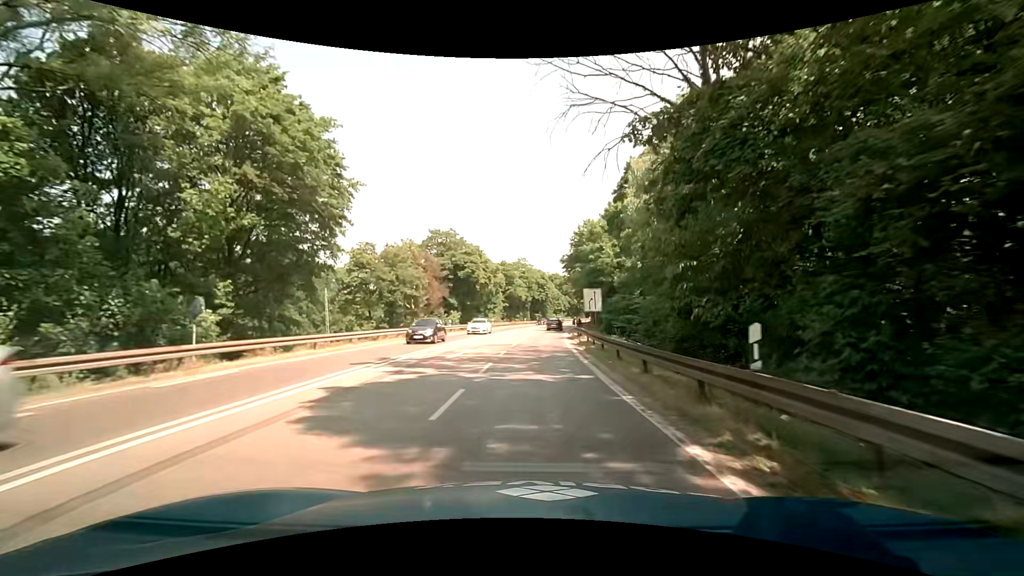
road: trunk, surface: asphalt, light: Day
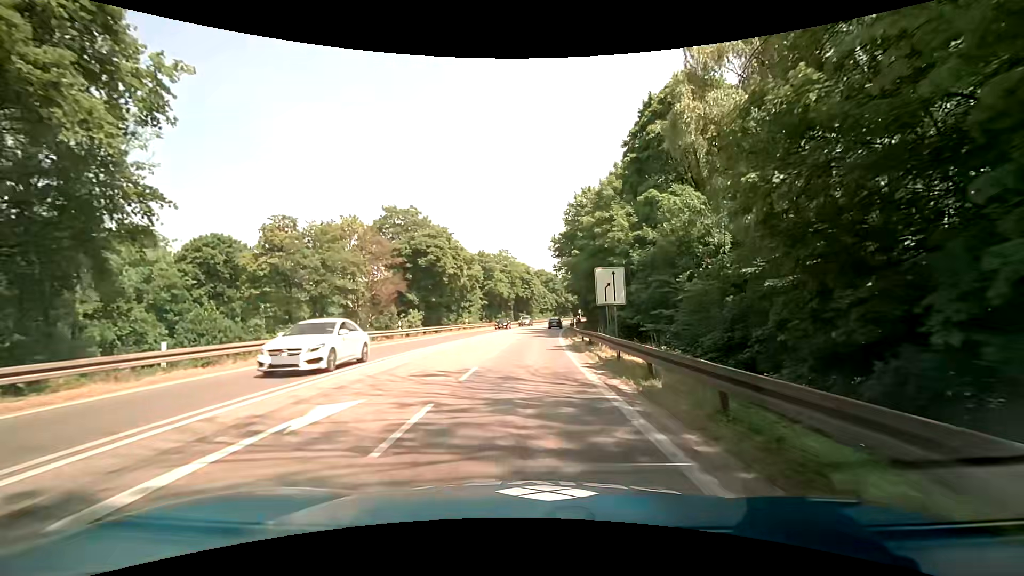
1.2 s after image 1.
(+0.4, +13.9) m; +2°
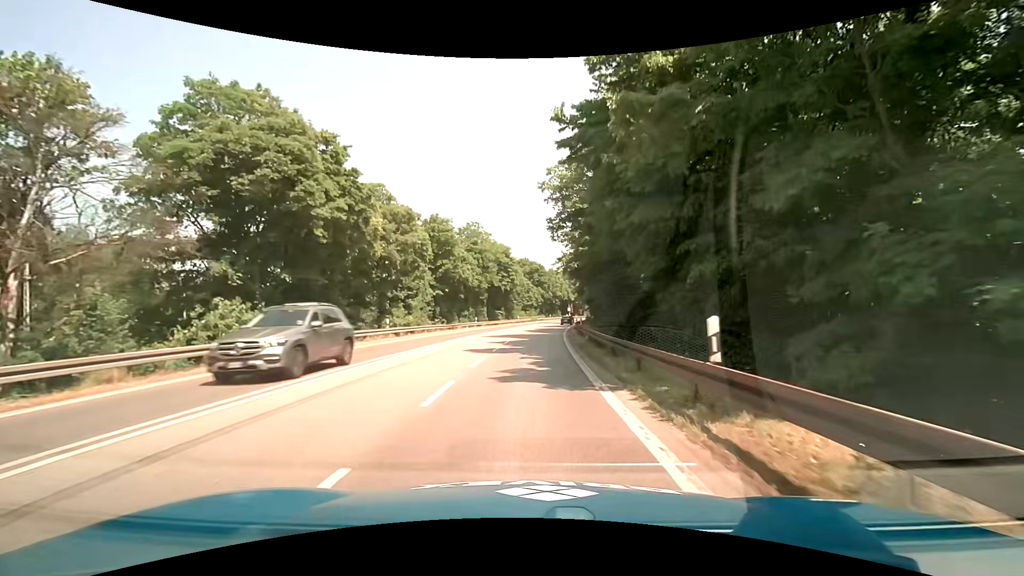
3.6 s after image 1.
(+0.5, +27.4) m; +2°
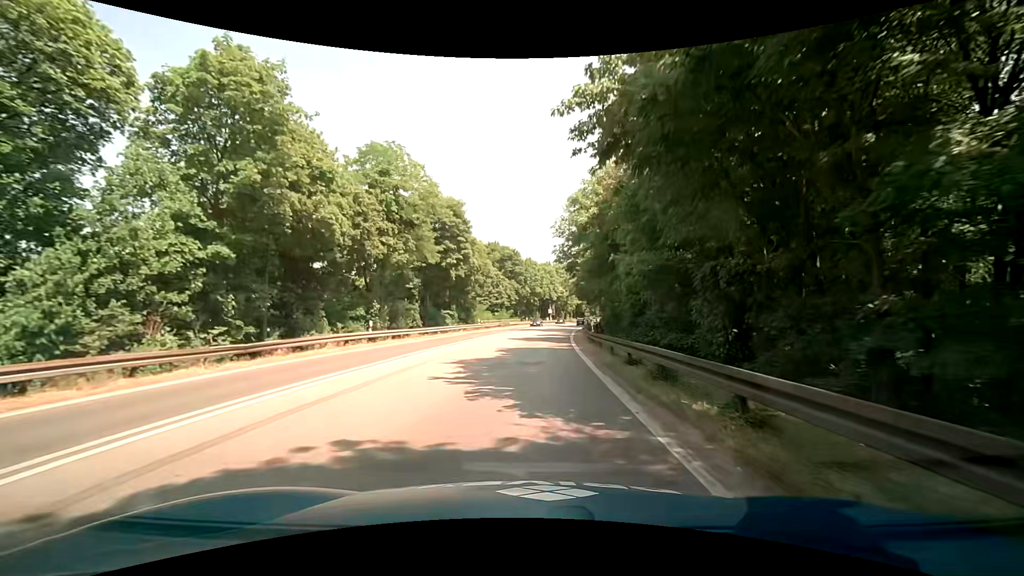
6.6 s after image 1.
(+0.8, +33.3) m; +4°
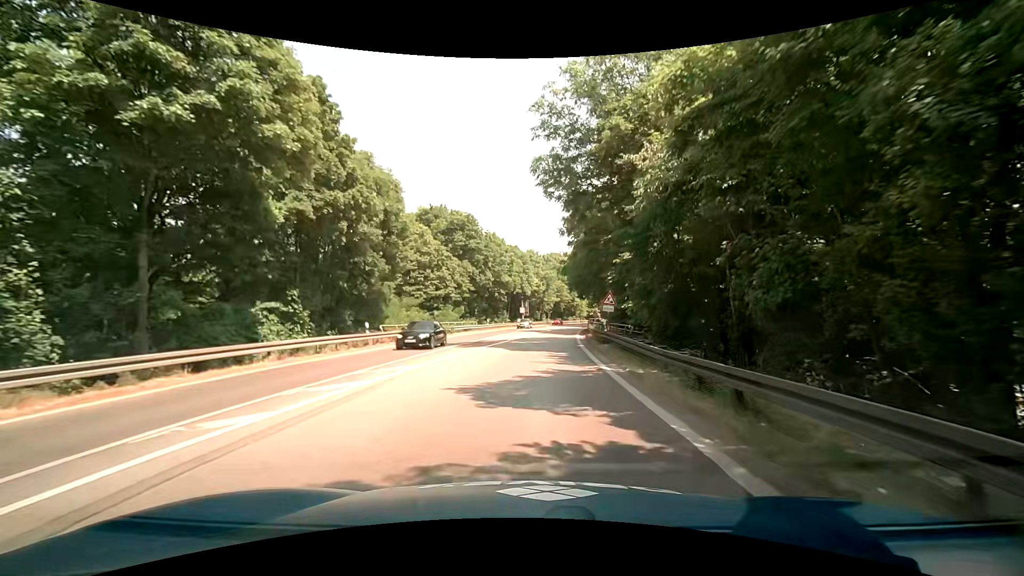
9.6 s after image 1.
(+0.6, +32.9) m; +3°
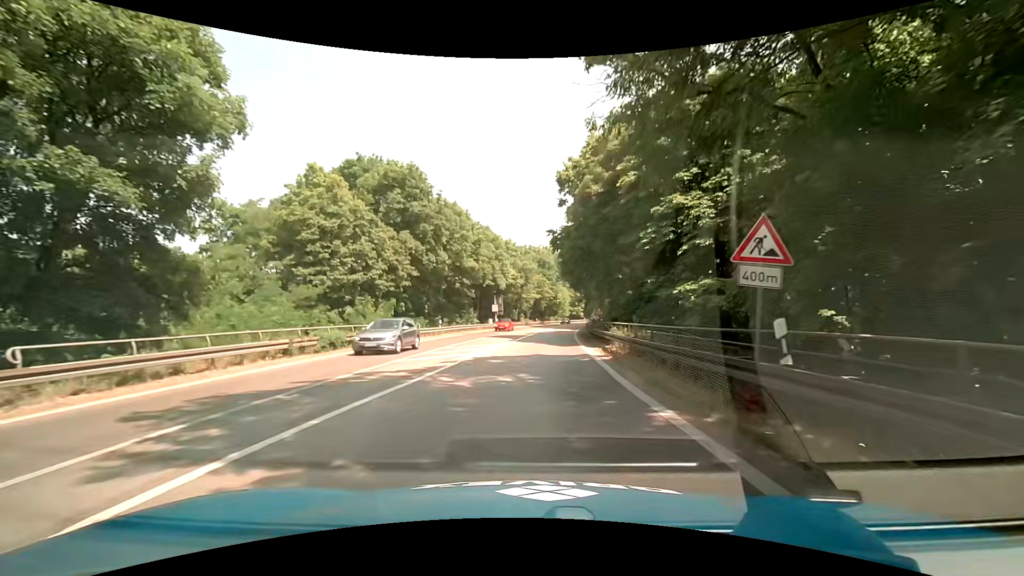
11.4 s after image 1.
(+0.5, +19.8) m; +2°
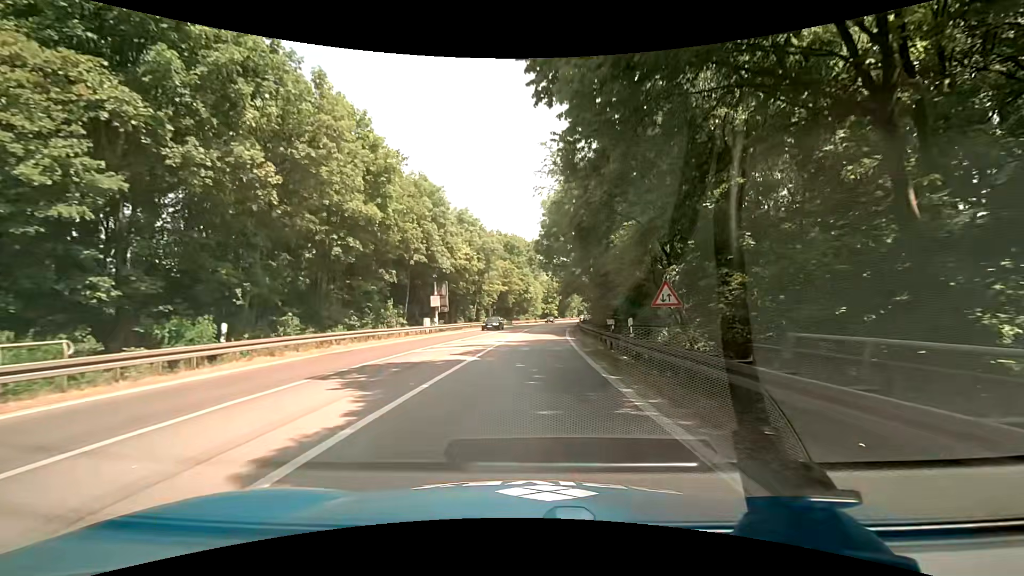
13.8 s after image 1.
(+1.0, +26.3) m; +4°
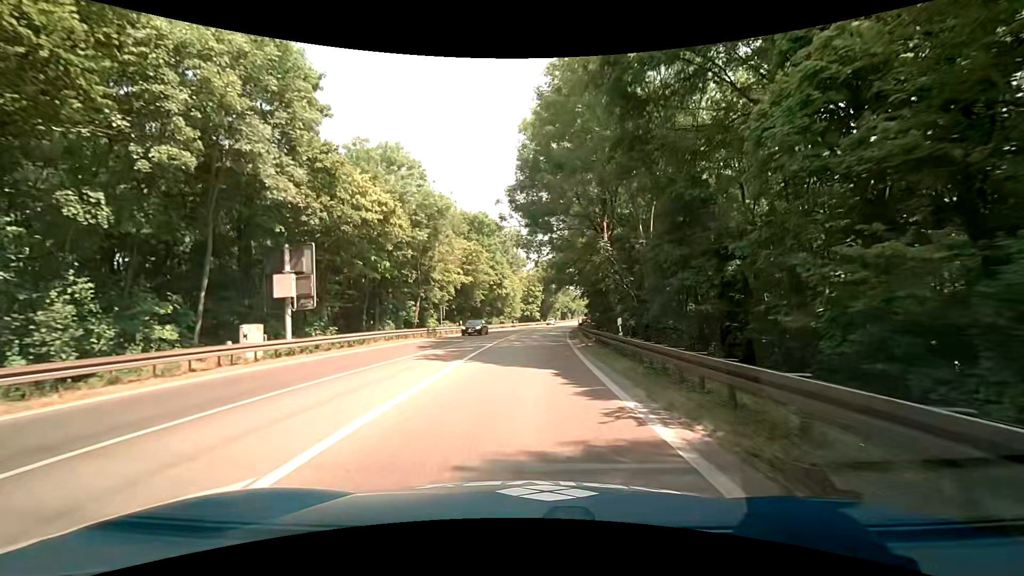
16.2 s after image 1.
(+0.6, +26.4) m; +3°
(0, +10) (0, +20) (0, +30) (+1, +40) (+1, +50) (+2, +60) (+3, +70) (+4, +80) (+5, +90) (+6, +100) m
